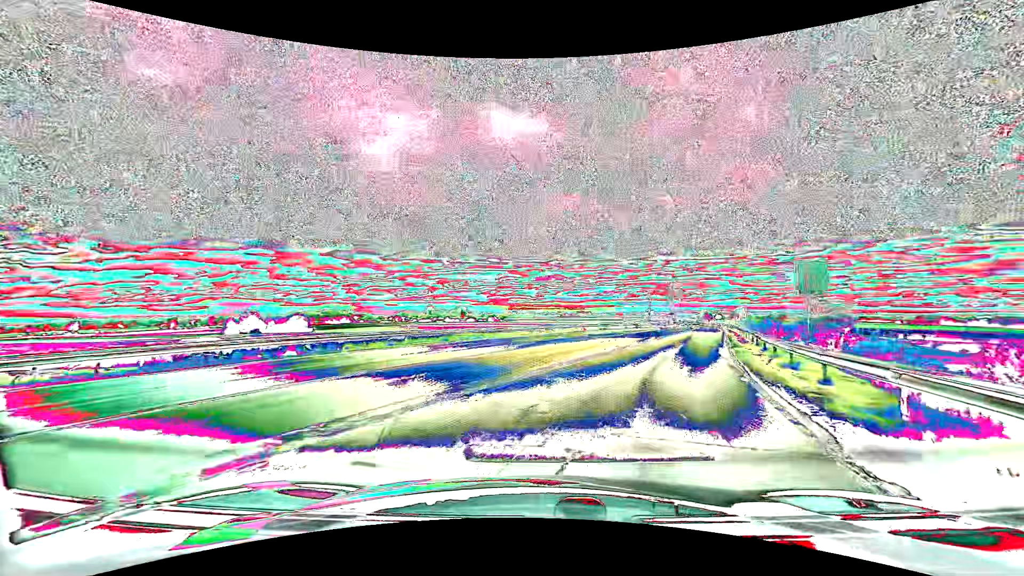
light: Day
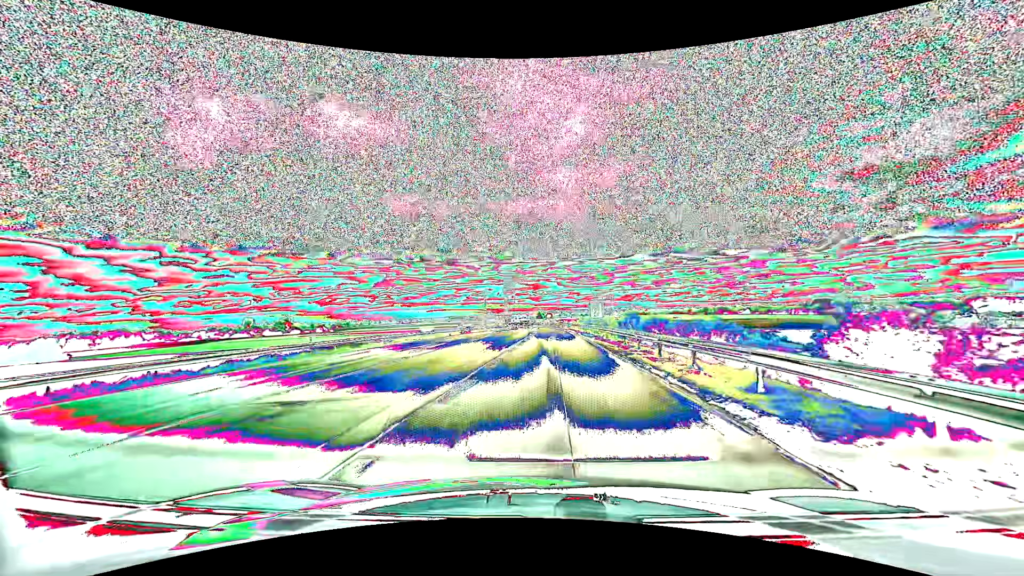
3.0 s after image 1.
(+6.0, +23.3) m; +20°
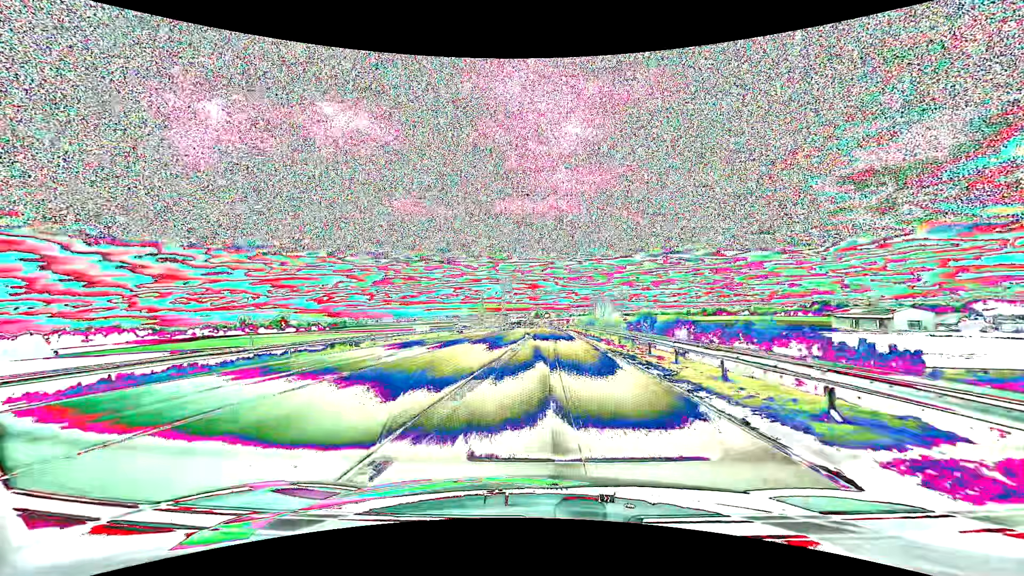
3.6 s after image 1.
(0.0, +6.1) m; 0°
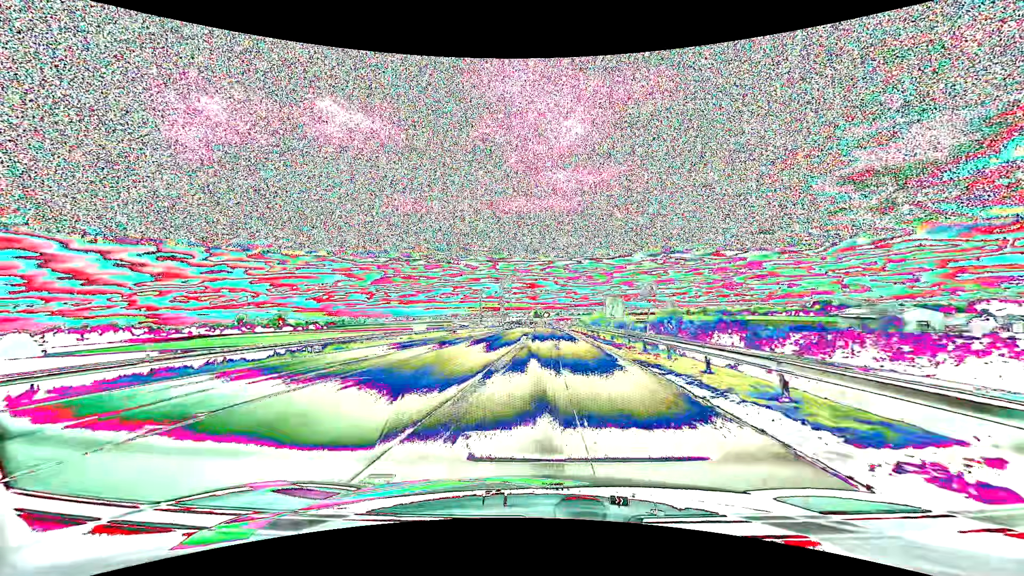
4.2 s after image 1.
(0.0, +6.6) m; 0°
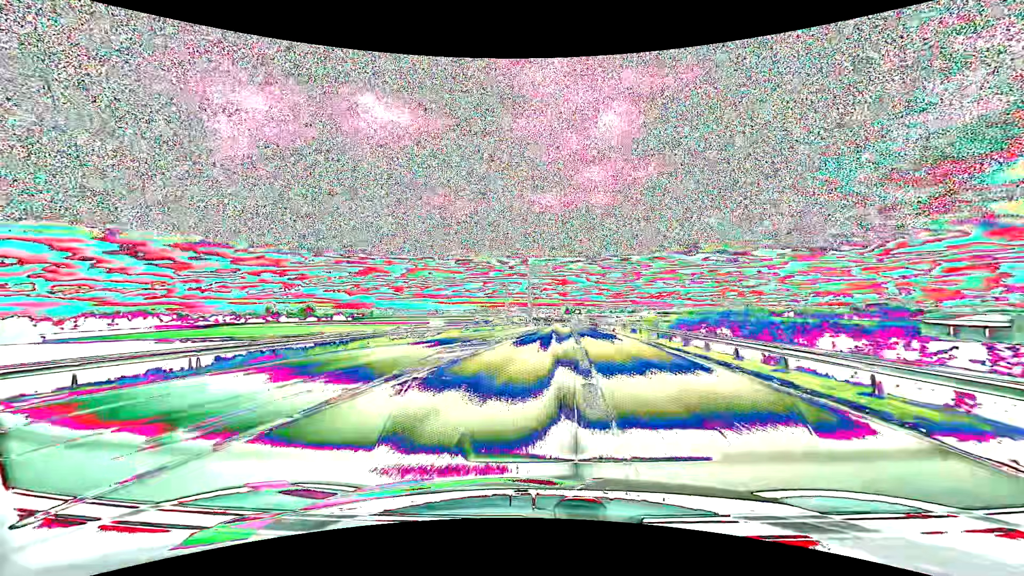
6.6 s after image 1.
(-1.1, +30.9) m; -4°
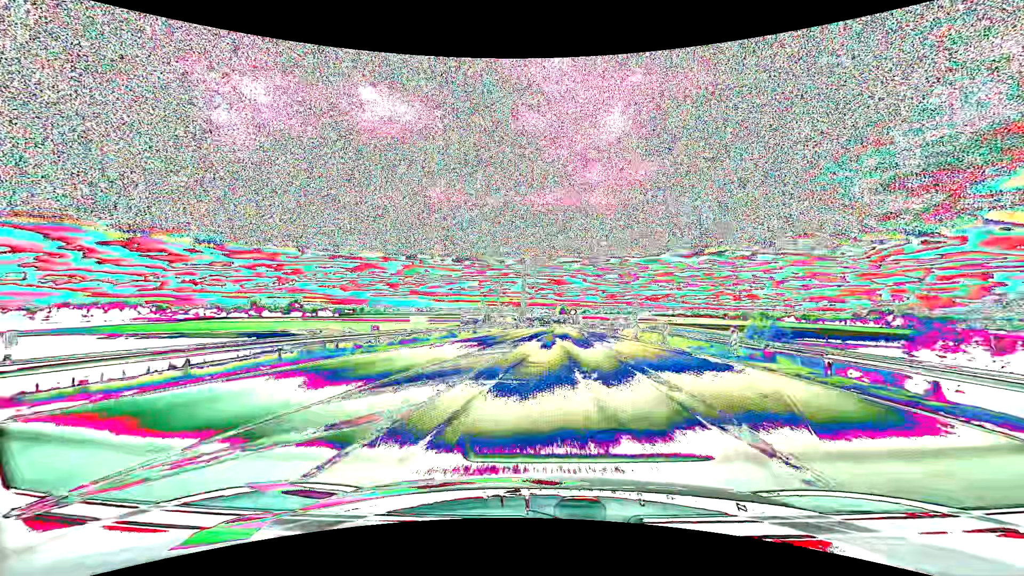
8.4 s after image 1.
(+0.1, +27.6) m; +1°
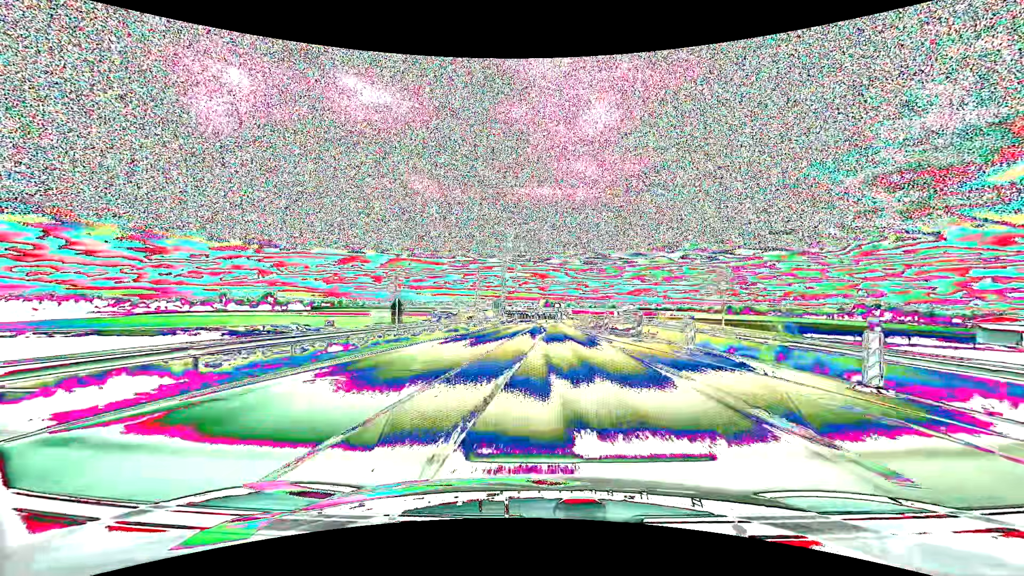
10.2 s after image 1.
(+0.5, +29.3) m; +2°
